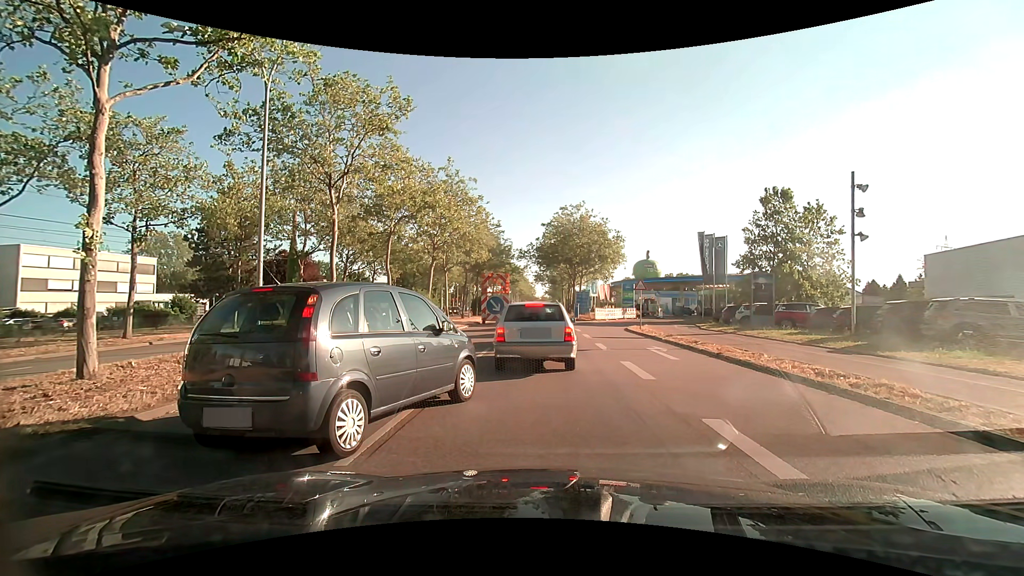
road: primary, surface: asphalt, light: Day
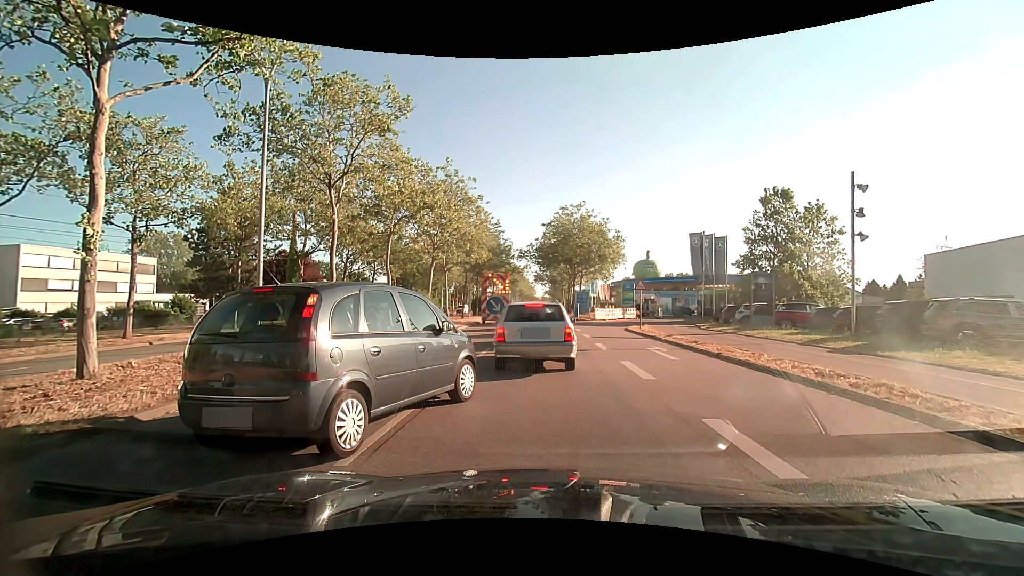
(0.0, 0.0) m; 0°
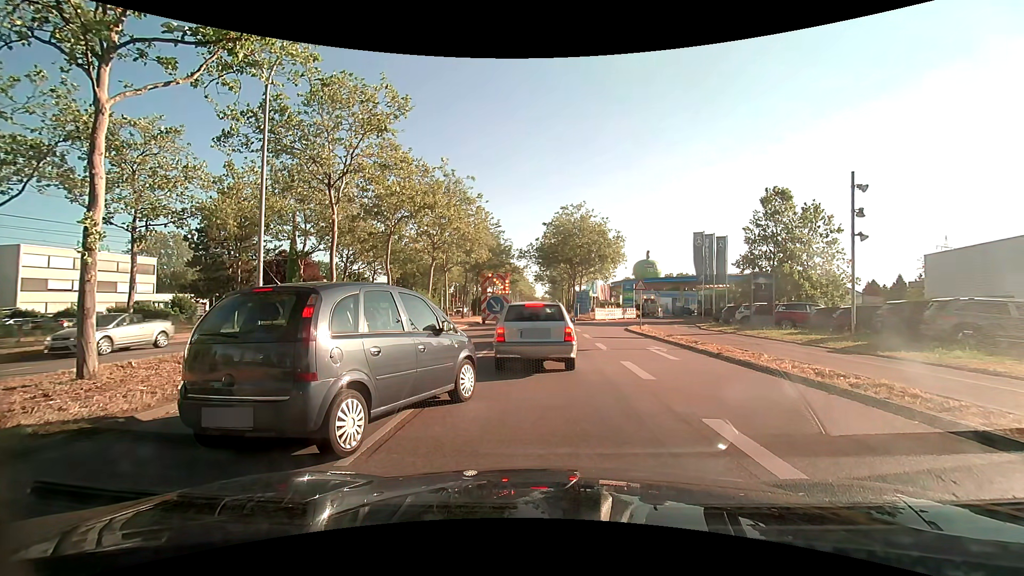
(0.0, 0.0) m; 0°
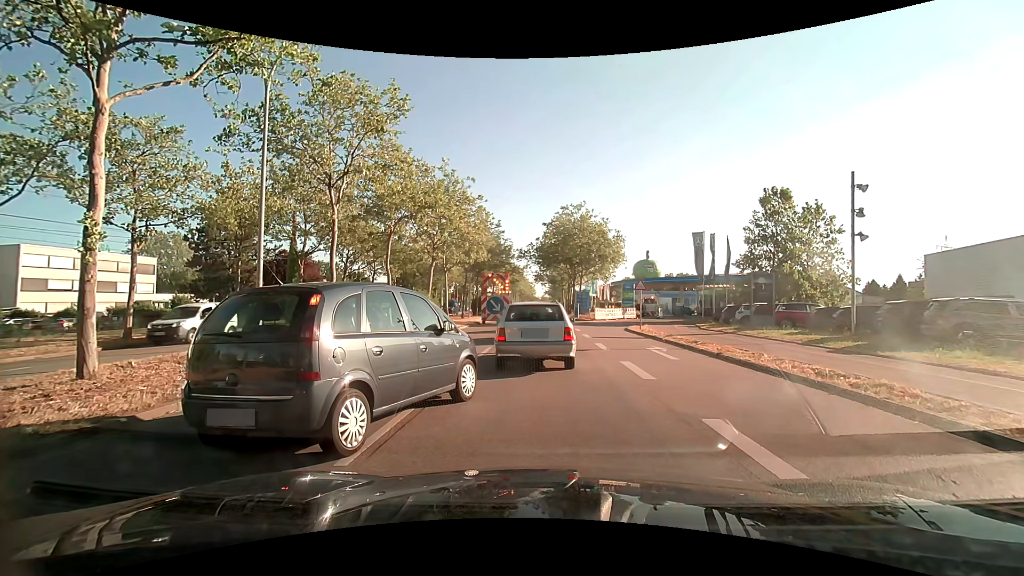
(0.0, 0.0) m; 0°
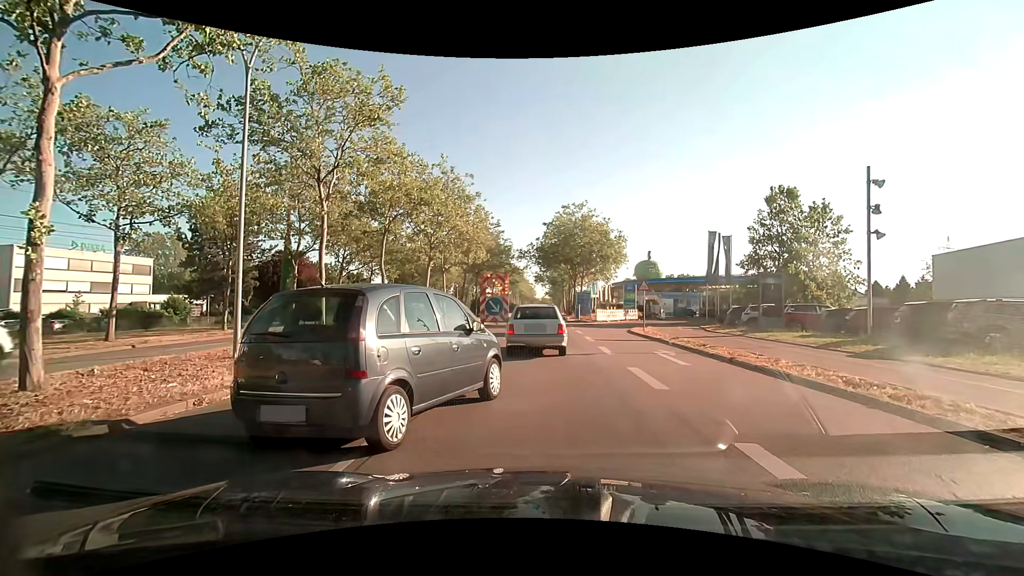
(0.0, +1.0) m; 0°
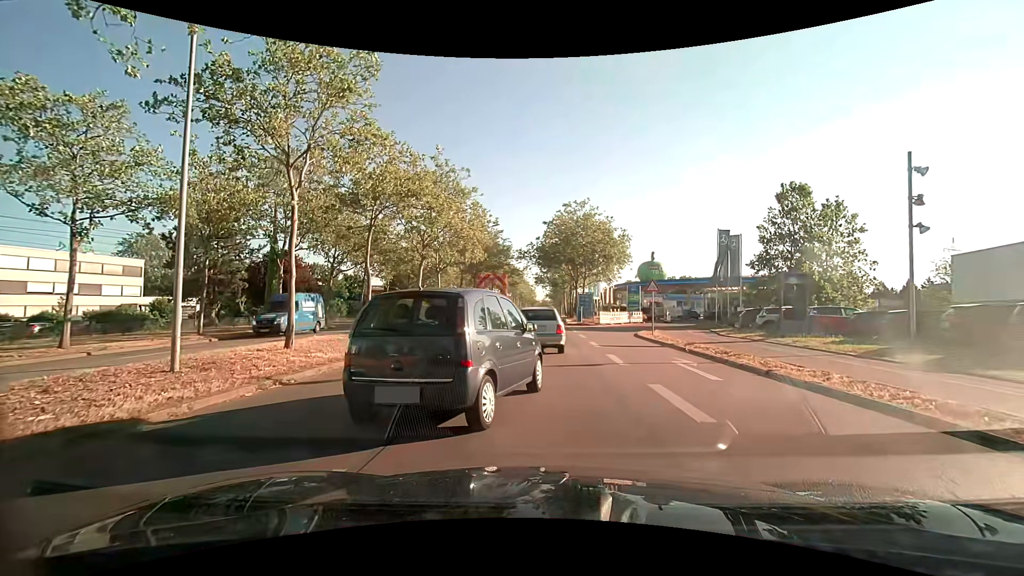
(0.0, +2.4) m; -2°
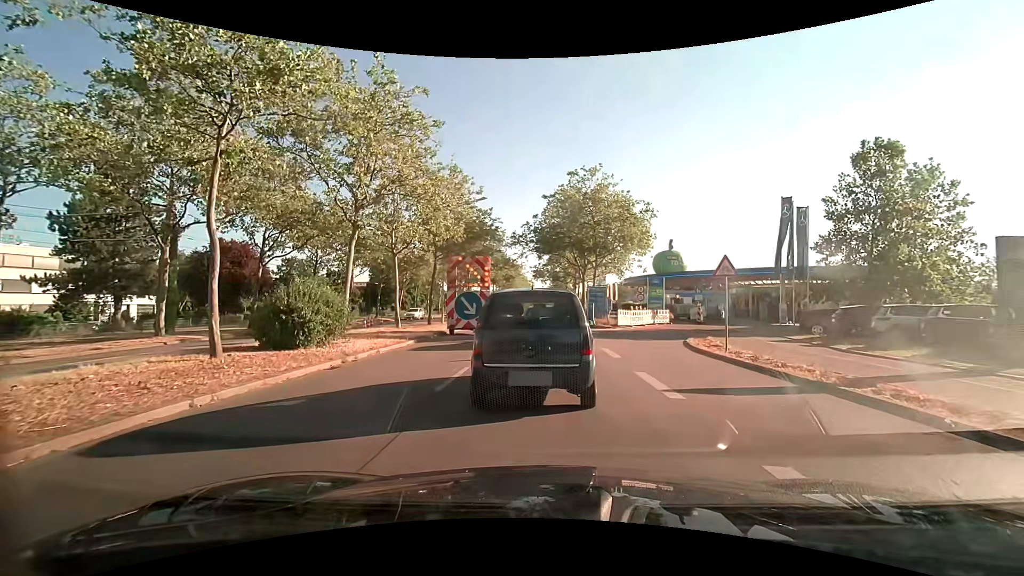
(+0.3, +11.2) m; +2°
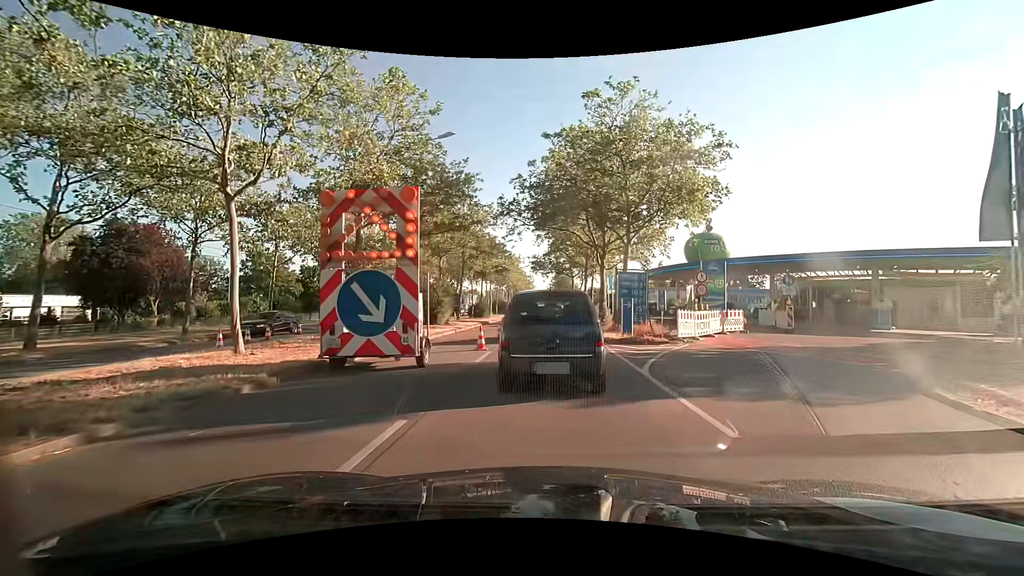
(-0.2, +14.5) m; -1°
